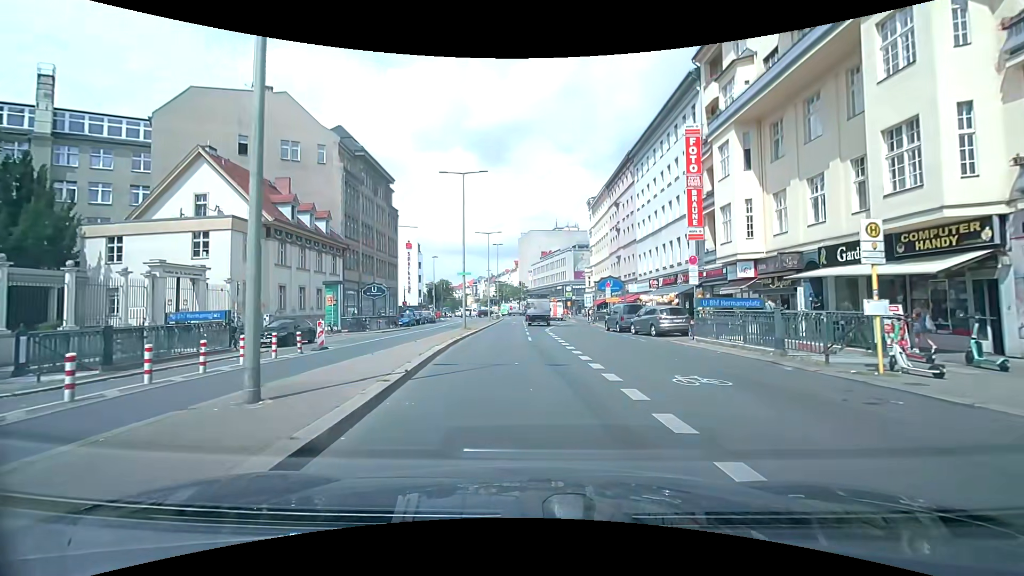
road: secondary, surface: asphalt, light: Day
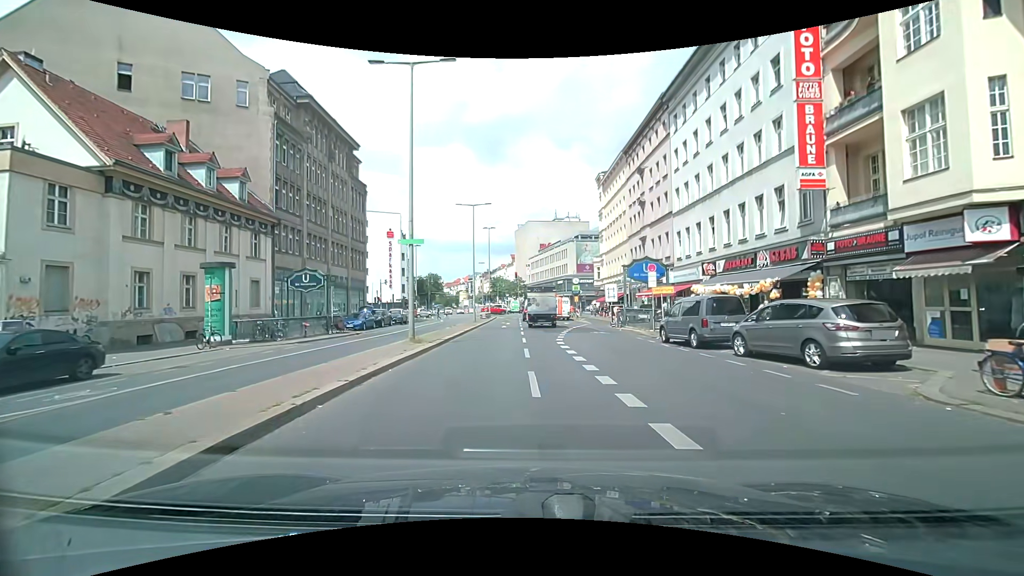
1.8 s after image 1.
(-0.1, +14.6) m; 0°
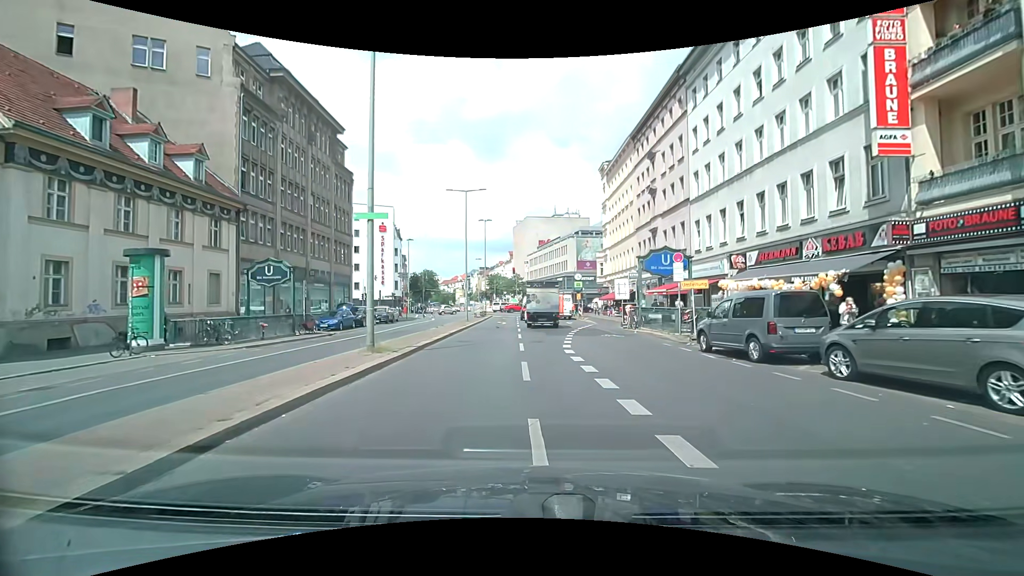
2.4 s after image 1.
(0.0, +4.6) m; 0°
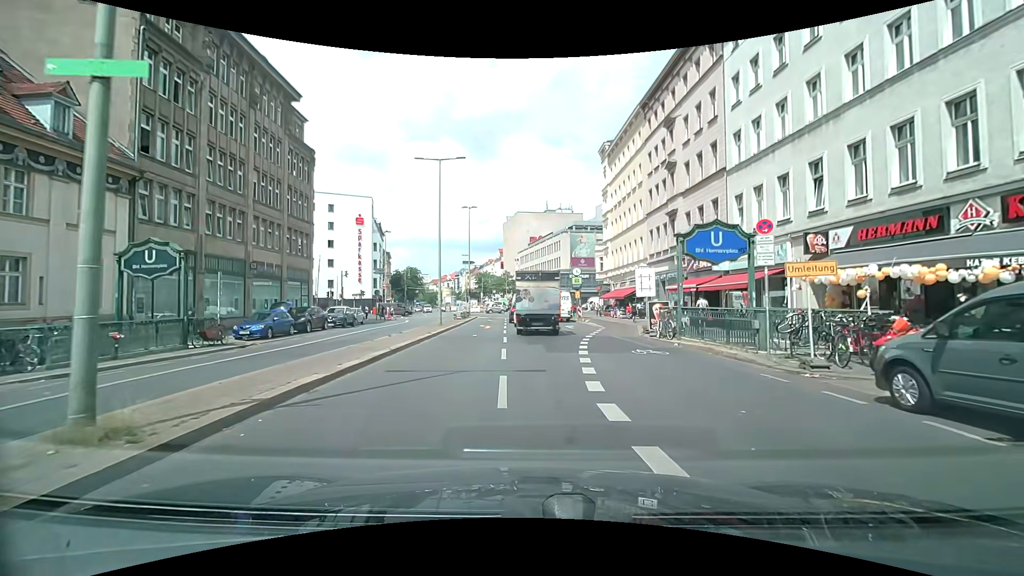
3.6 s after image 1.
(+0.1, +8.3) m; +2°
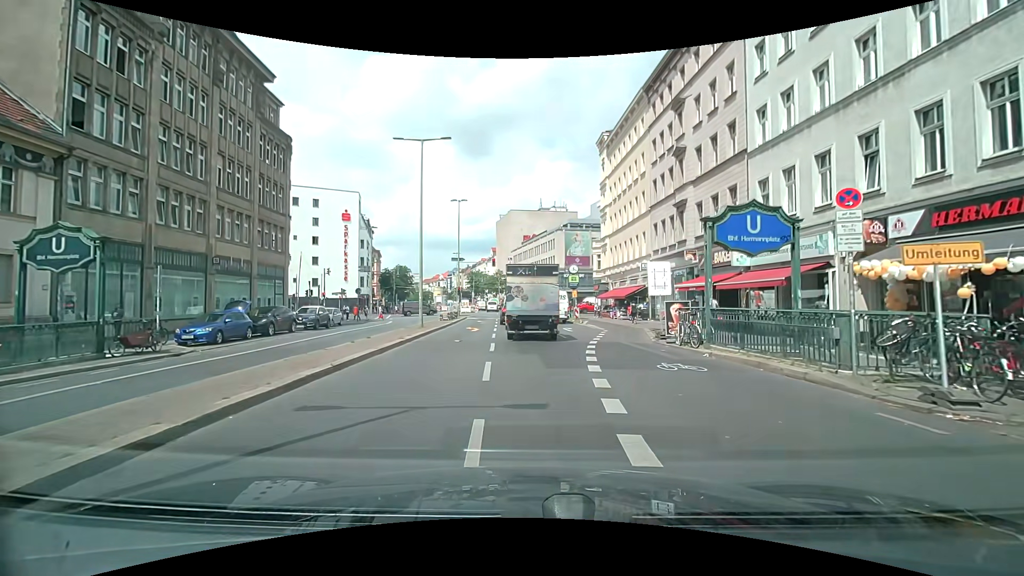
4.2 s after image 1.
(0.0, +3.5) m; 0°
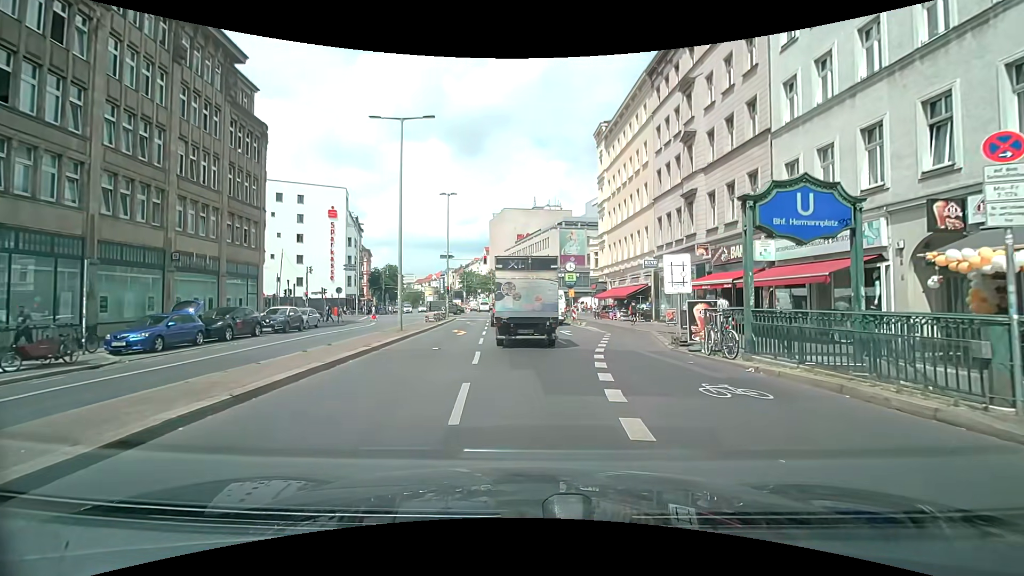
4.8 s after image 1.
(0.0, +3.1) m; +2°
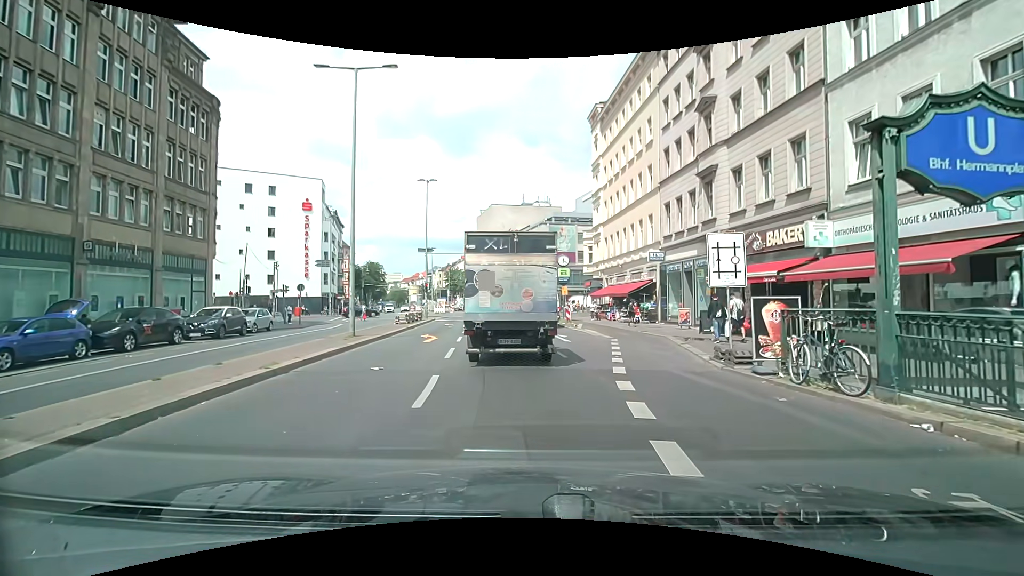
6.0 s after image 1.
(0.0, +4.9) m; +3°
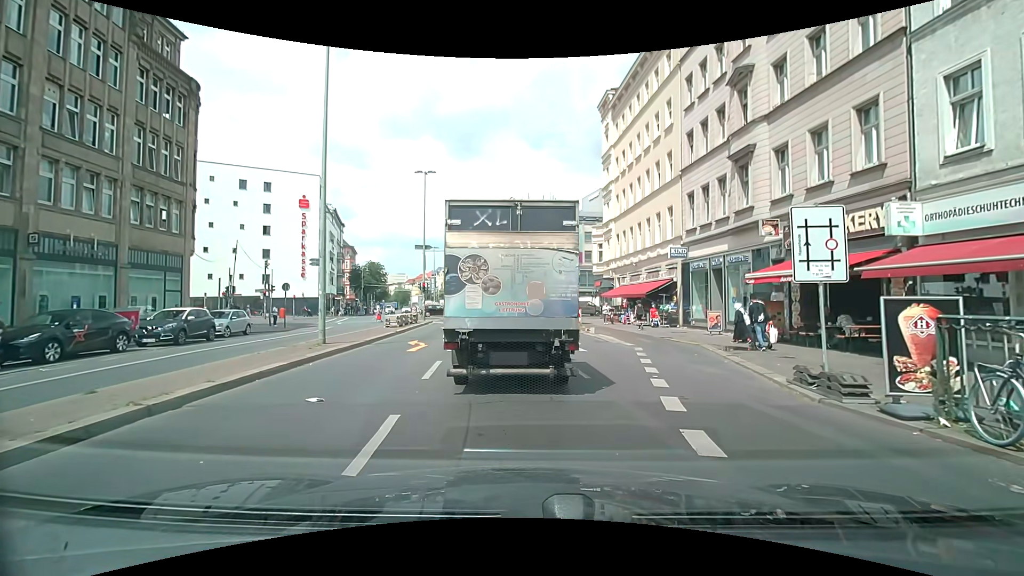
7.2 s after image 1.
(-0.1, +3.2) m; -3°
